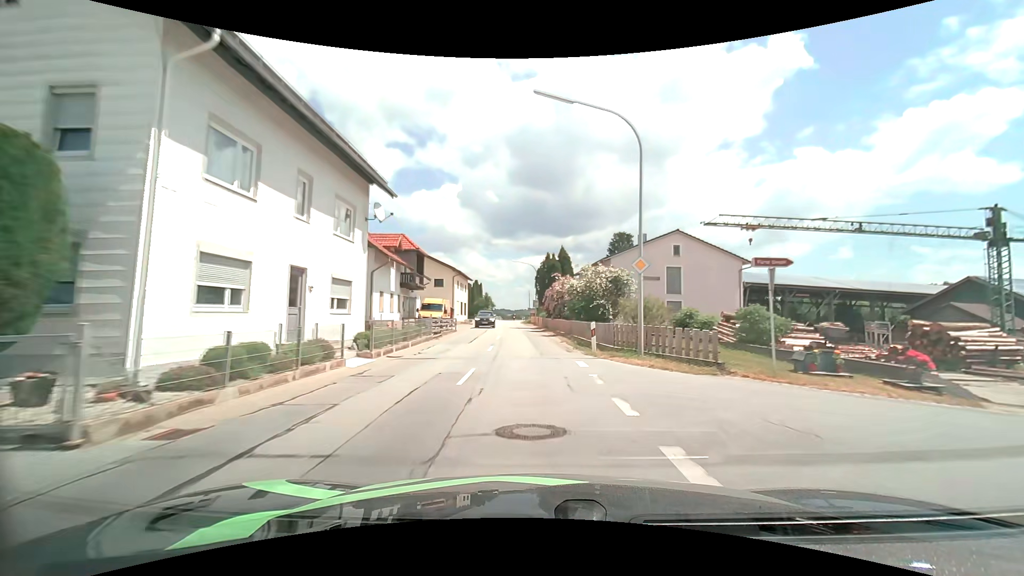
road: secondary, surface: asphalt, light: Day
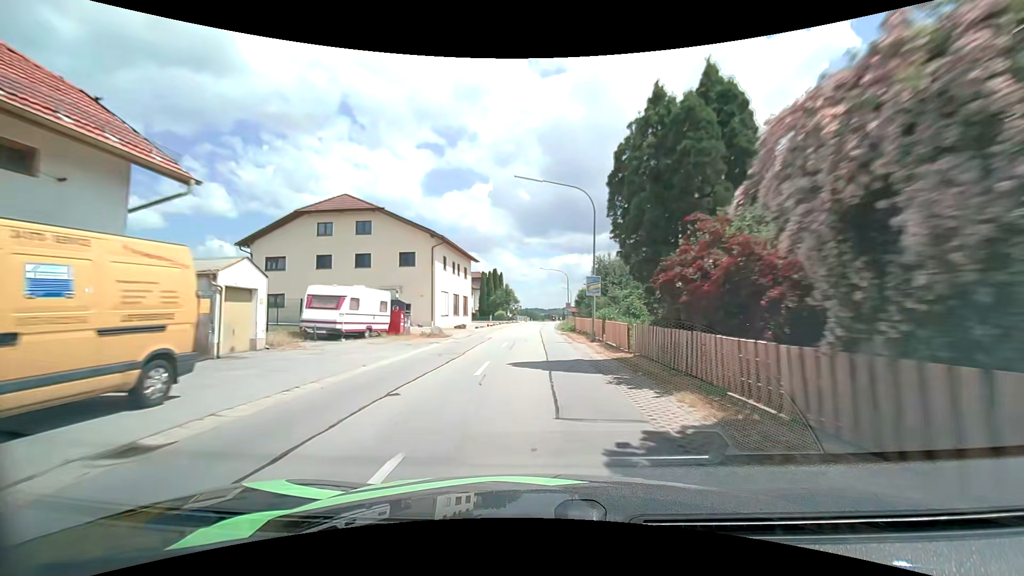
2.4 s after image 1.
(-1.1, +34.6) m; -4°
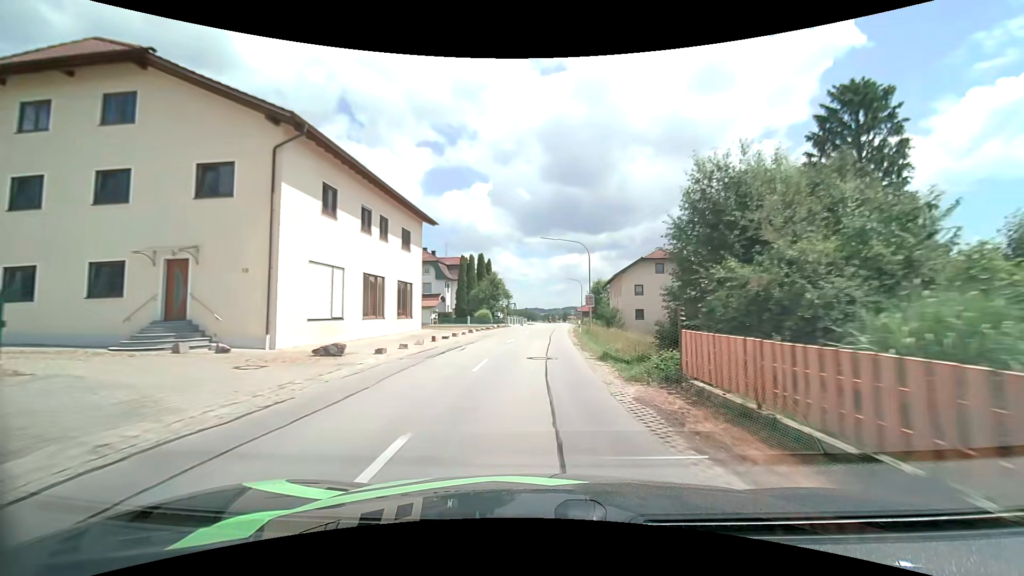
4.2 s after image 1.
(0.0, +26.0) m; 0°
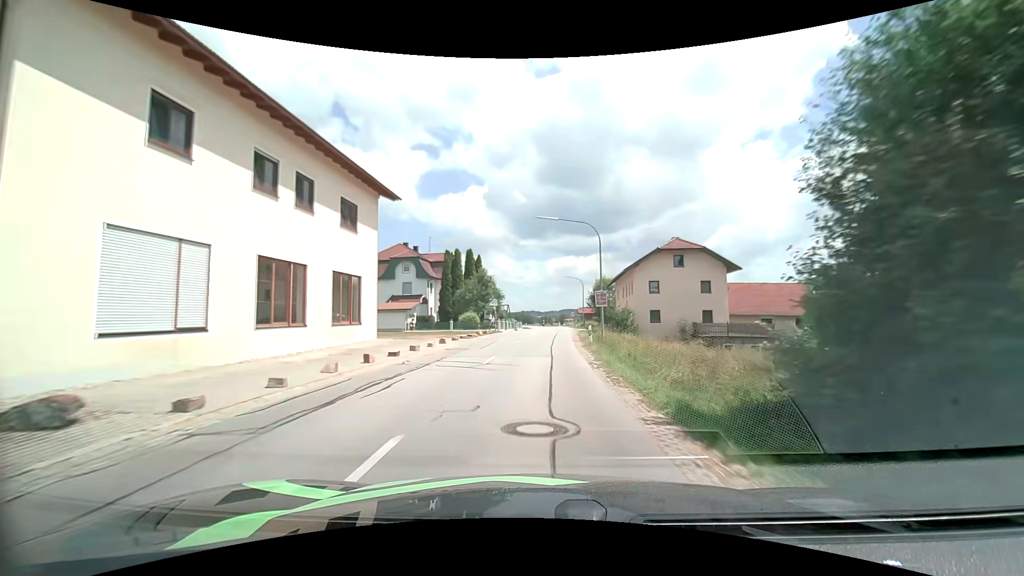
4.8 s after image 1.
(0.0, +8.8) m; 0°
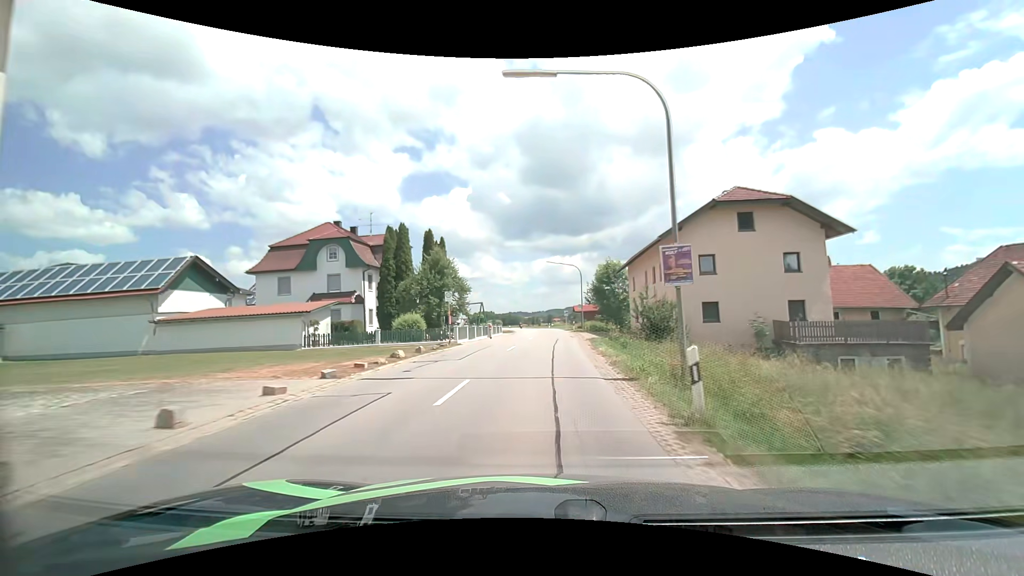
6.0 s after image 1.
(+0.3, +17.8) m; +2°
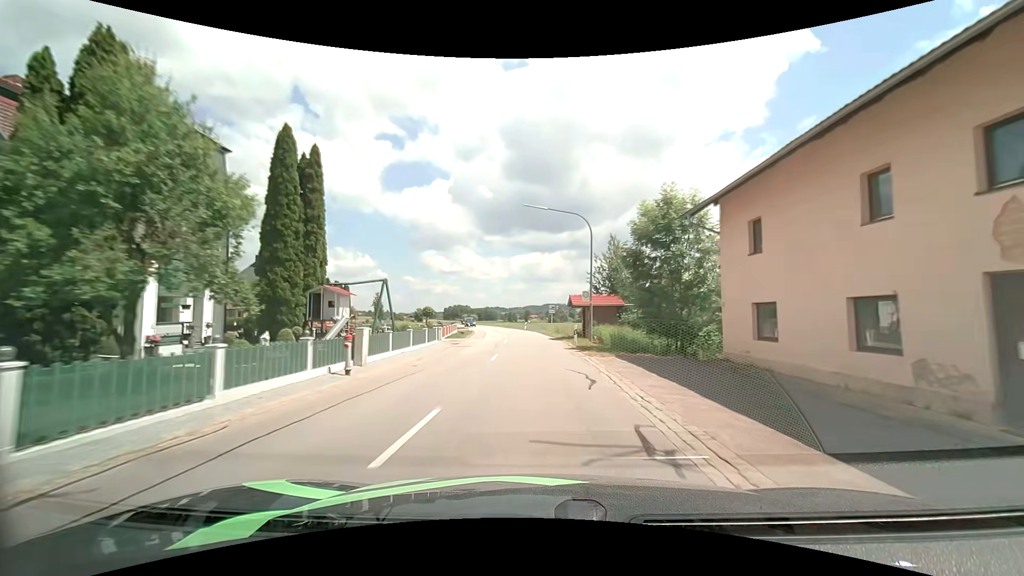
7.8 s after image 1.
(+0.5, +26.7) m; +2°
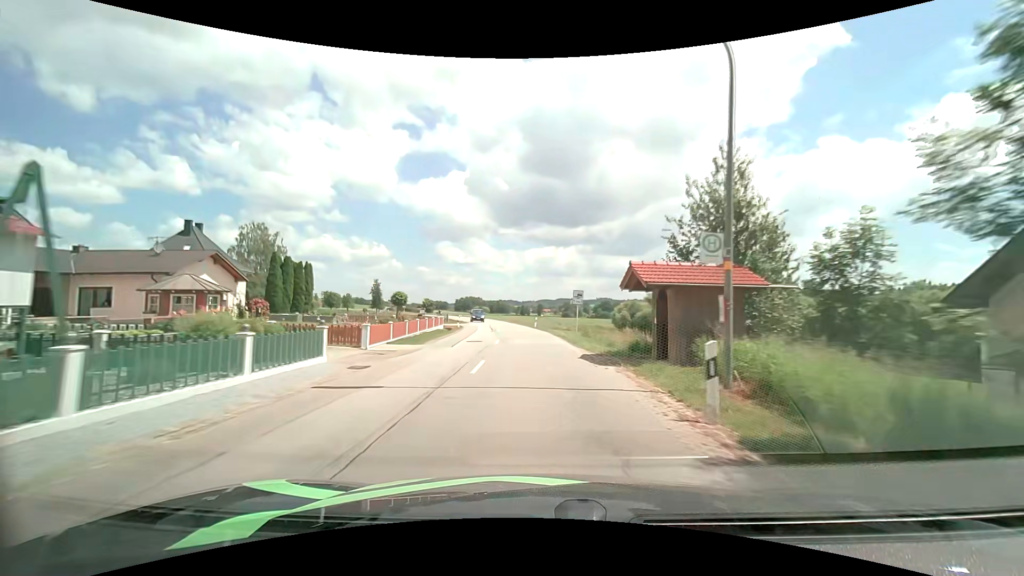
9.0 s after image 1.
(-0.1, +17.9) m; -1°
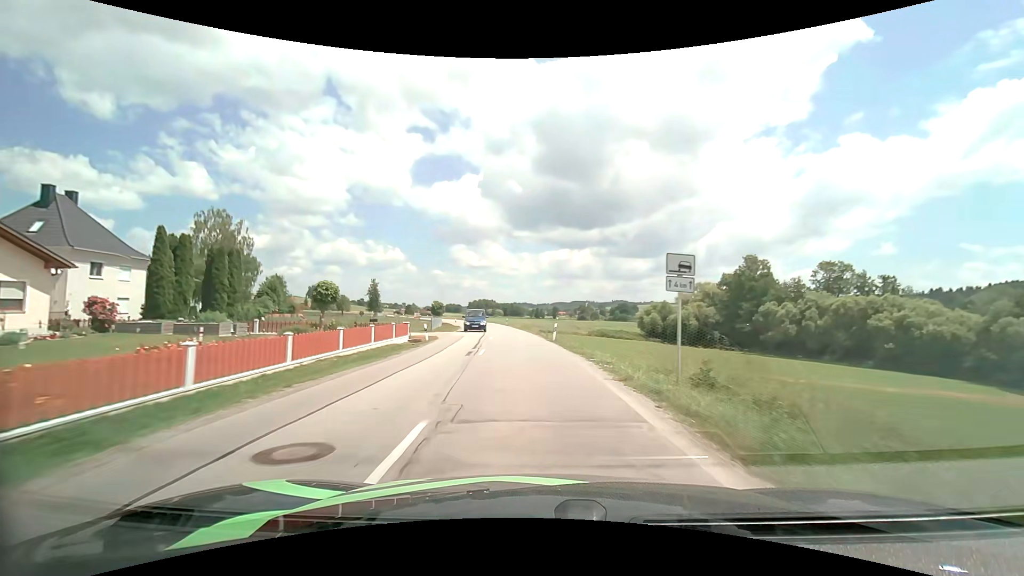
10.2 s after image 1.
(-0.3, +18.3) m; -2°
(0, +10) (0, +20) (-1, +30) (-2, +40) (-3, +50) (-4, +60) (-6, +70) (-8, +79) (-11, +89) (-14, +99) m
